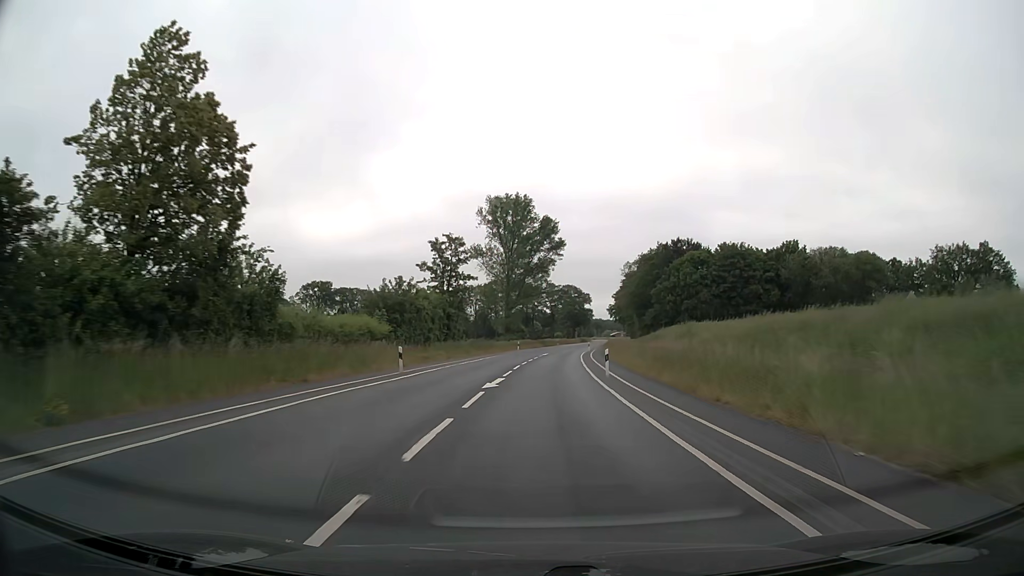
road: secondary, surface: asphalt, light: Day
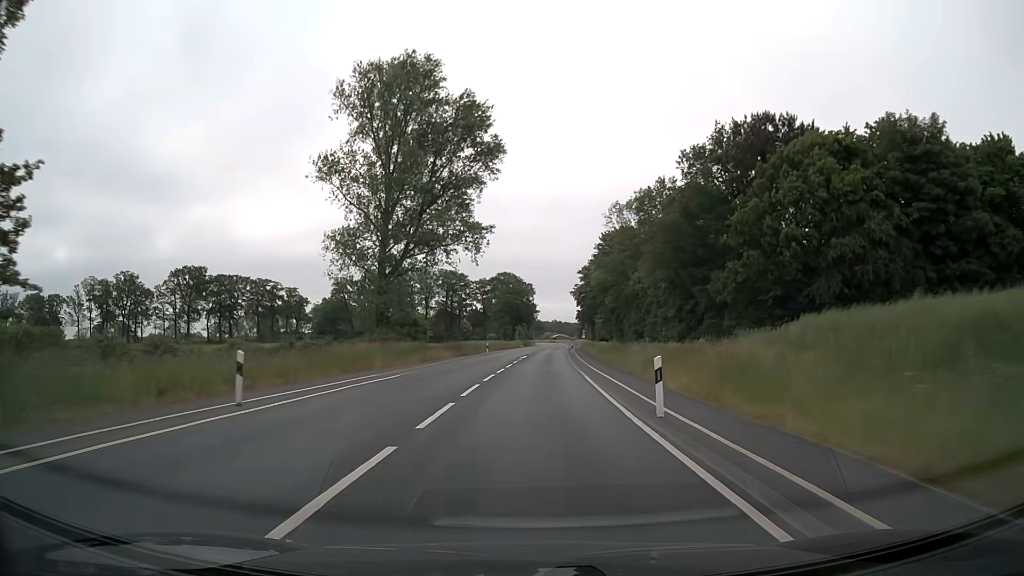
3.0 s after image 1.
(+3.2, +63.1) m; +5°
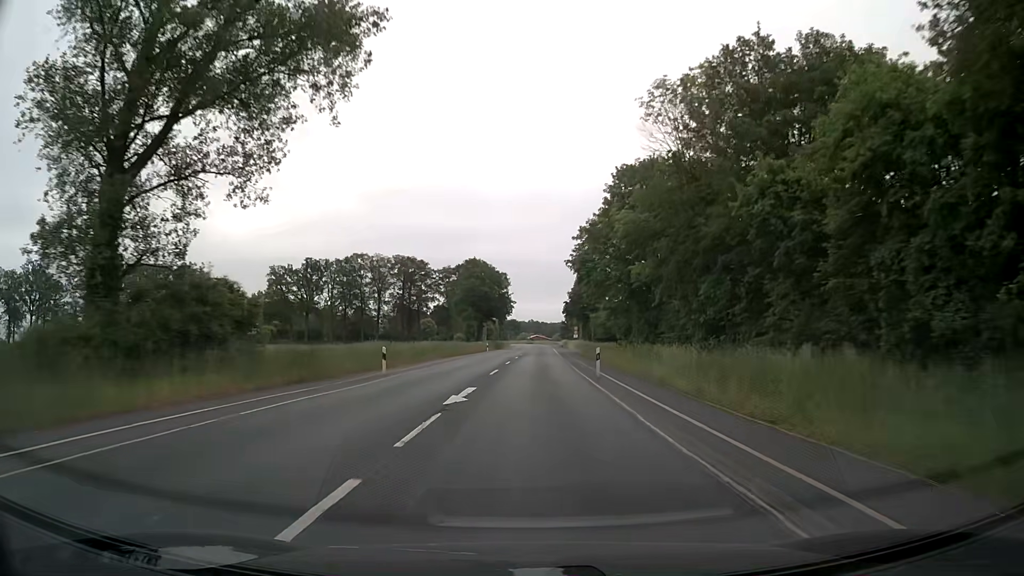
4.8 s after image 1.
(+0.7, +37.9) m; +2°
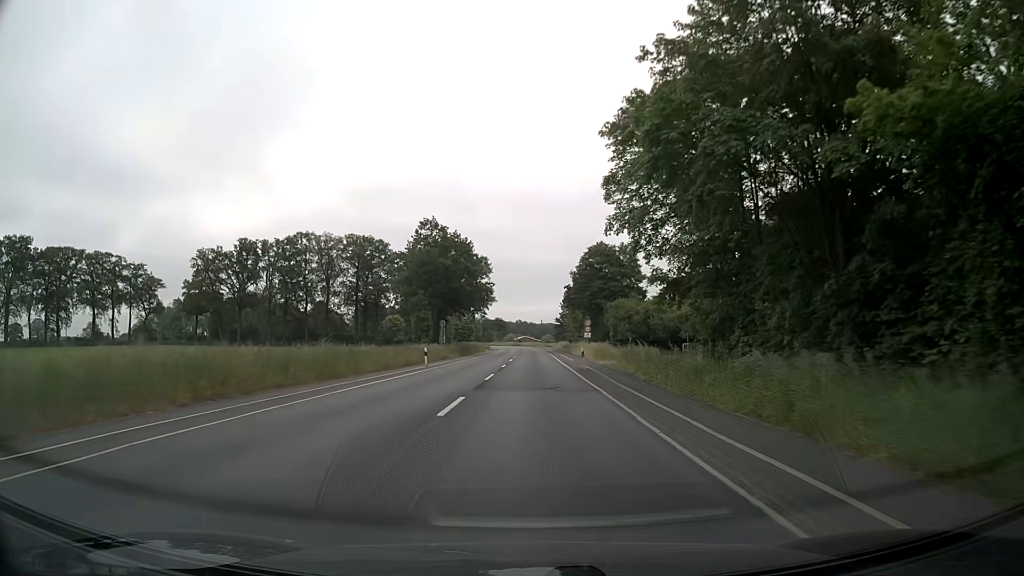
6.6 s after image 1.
(+0.4, +38.0) m; +1°
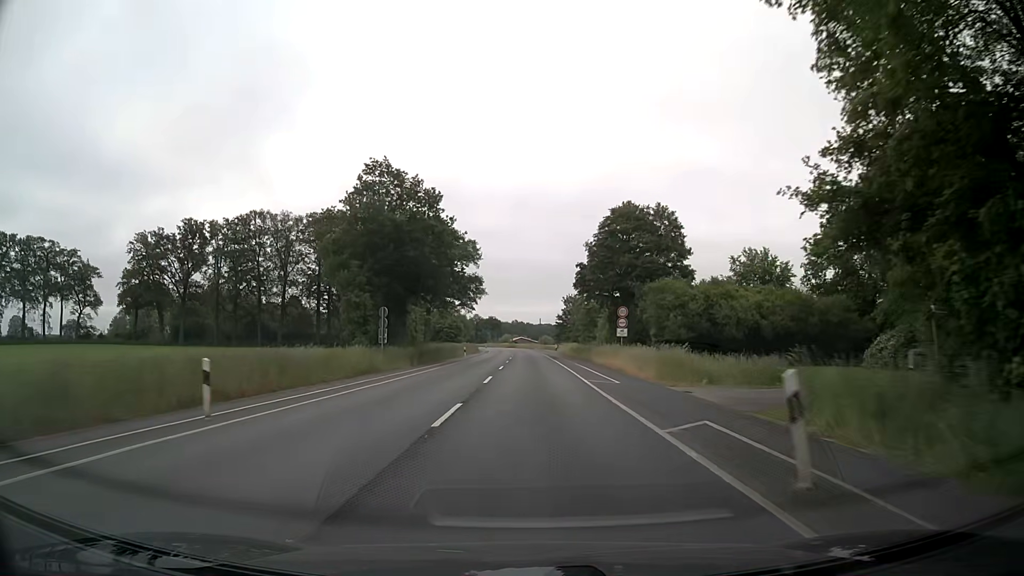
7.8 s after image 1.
(-0.1, +25.3) m; 0°
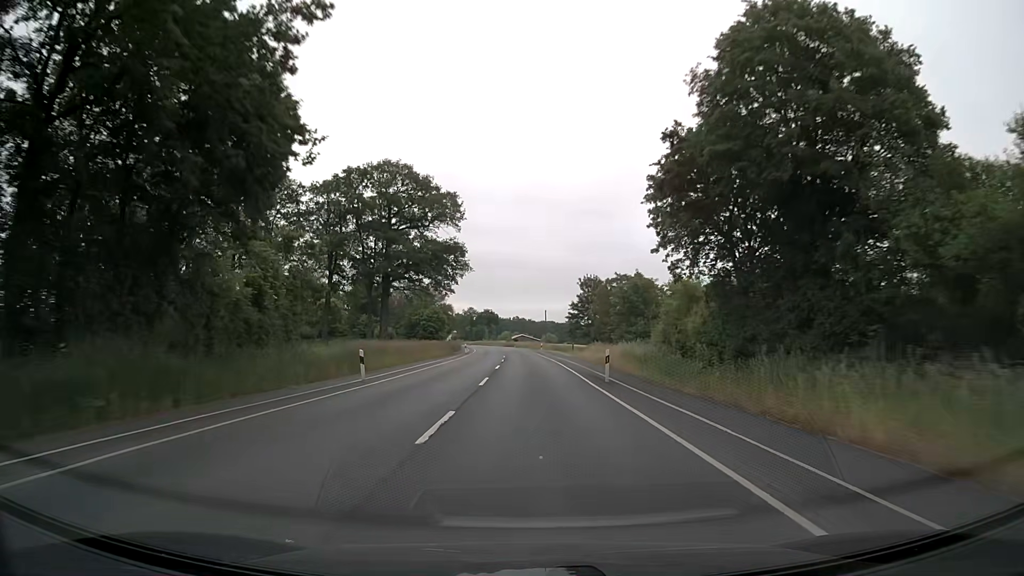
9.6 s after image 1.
(+0.1, +38.0) m; 0°
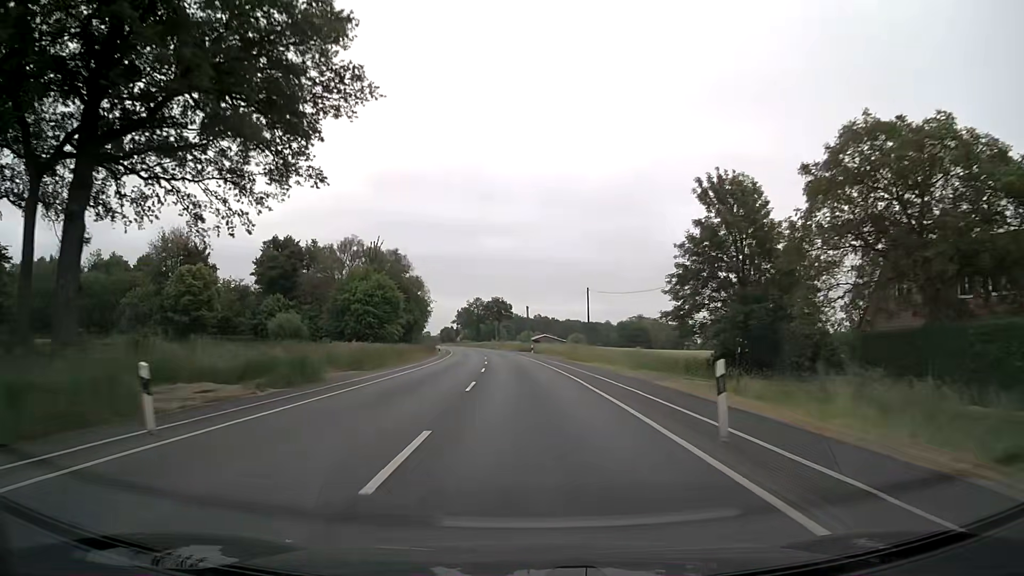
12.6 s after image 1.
(-0.8, +63.3) m; -2°
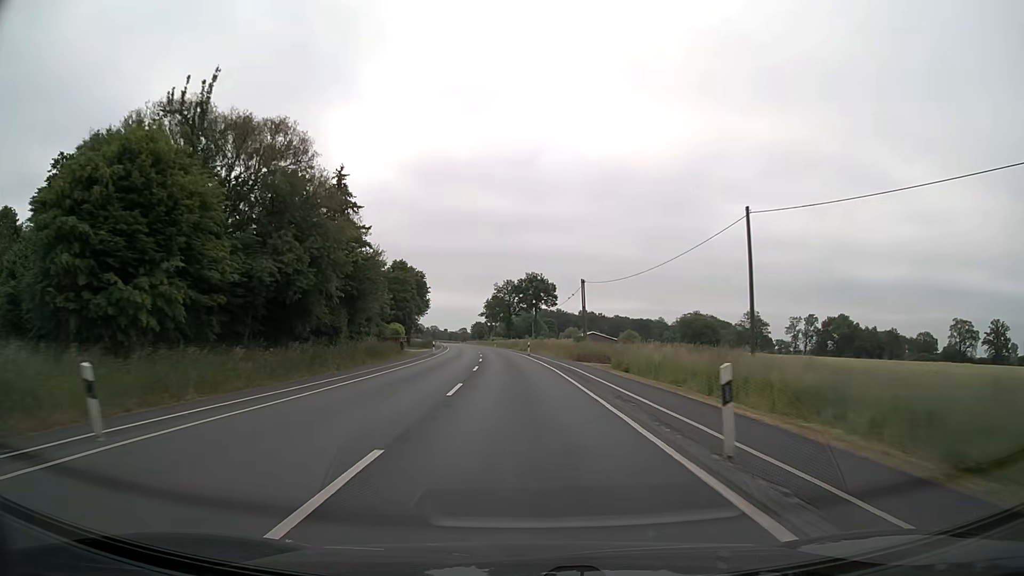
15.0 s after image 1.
(-1.3, +50.6) m; -3°
(0, +10) (0, +20) (-1, +30) (-1, +40) (-2, +50) (-2, +60) (-3, +70) (-4, +80) (-5, +90) (-6, +100) m
